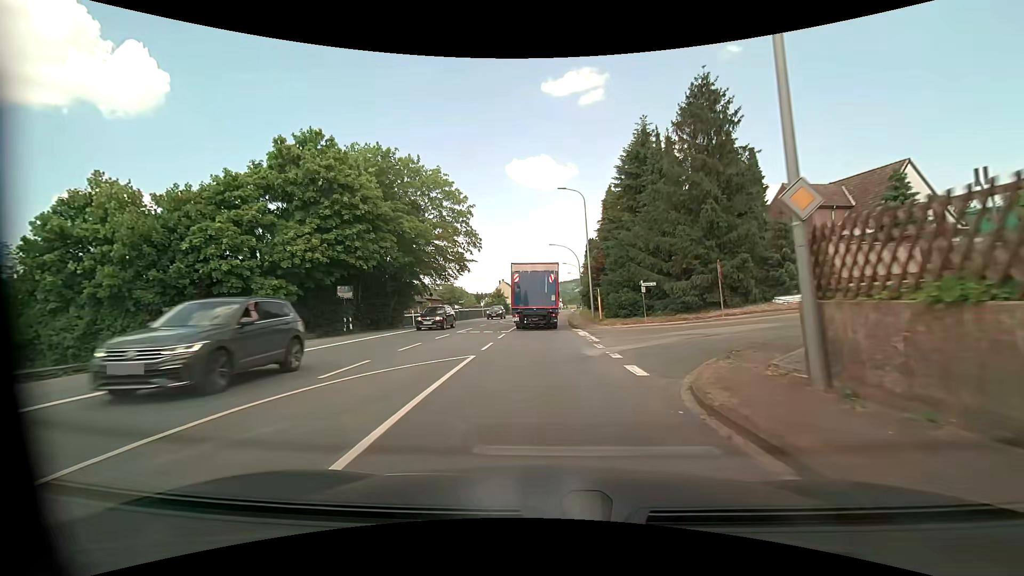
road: primary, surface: asphalt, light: Day
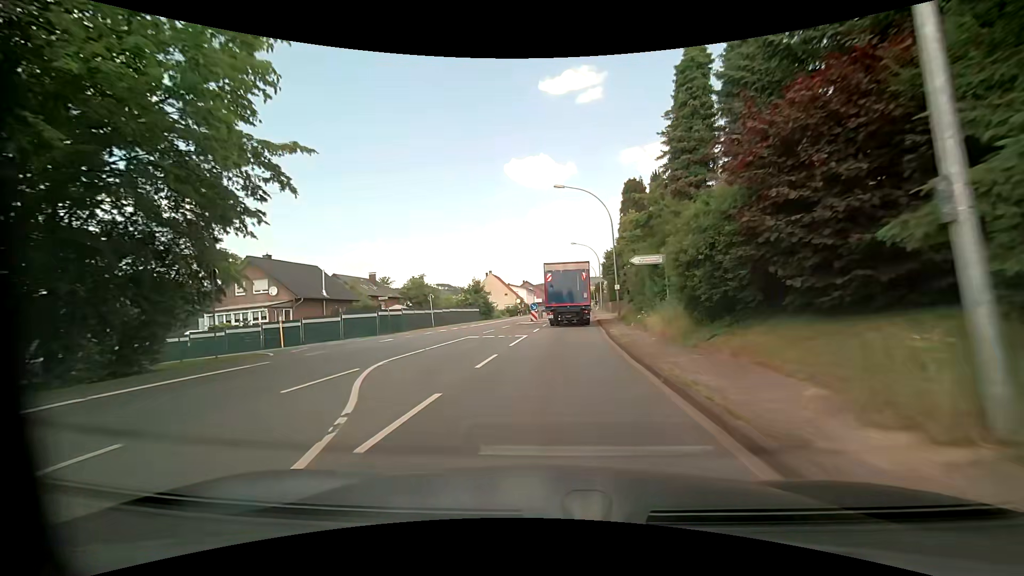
(-0.4, +33.4) m; -1°
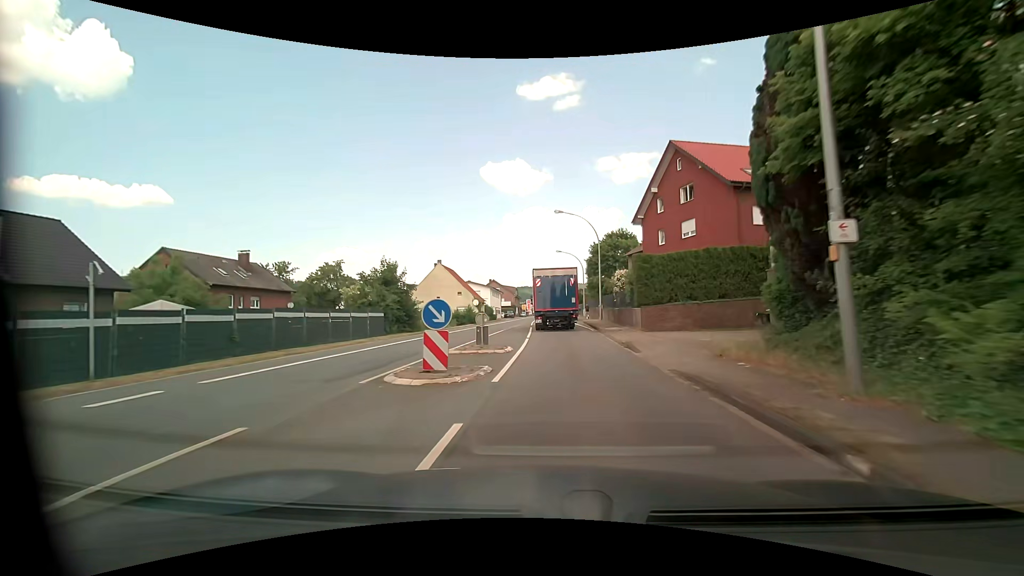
(+0.7, +28.6) m; +3°
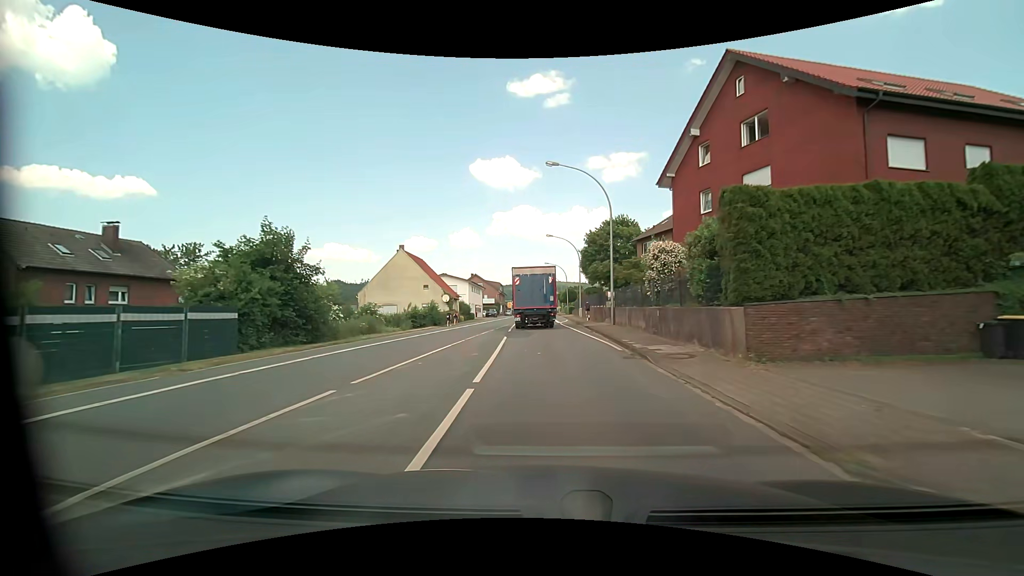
(+0.2, +14.8) m; +2°
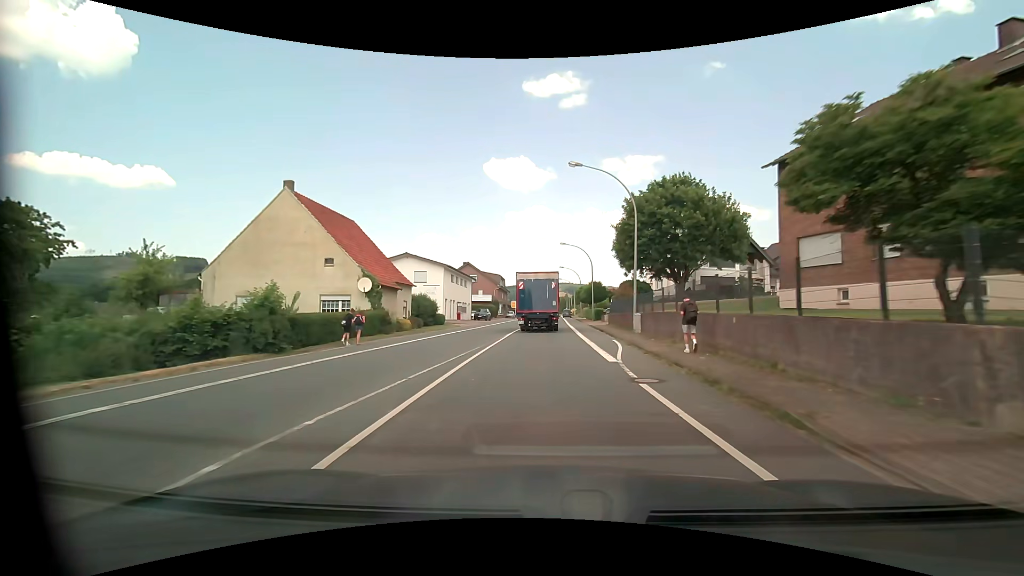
(-0.2, +30.6) m; 0°
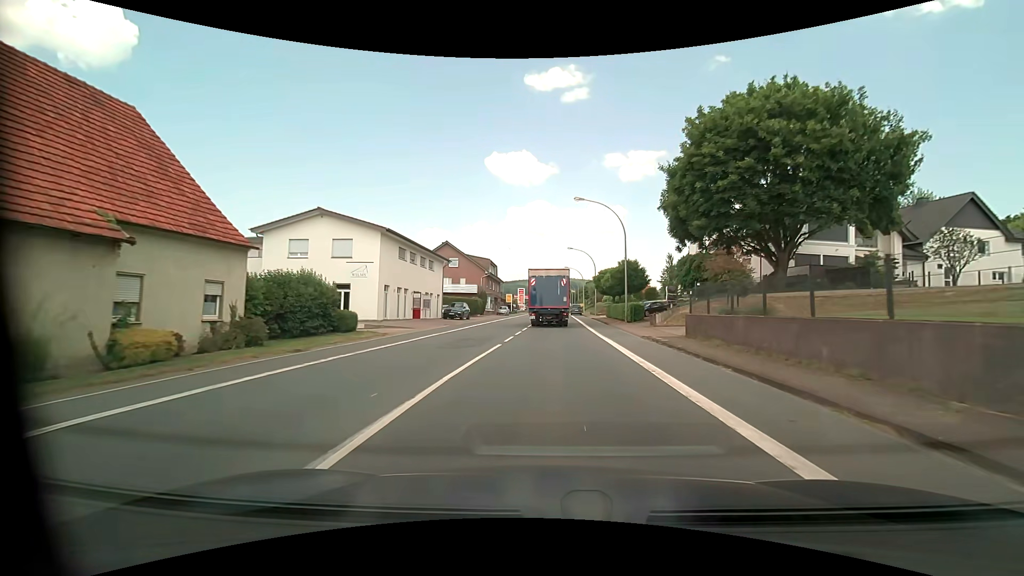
(-0.4, +23.7) m; -1°
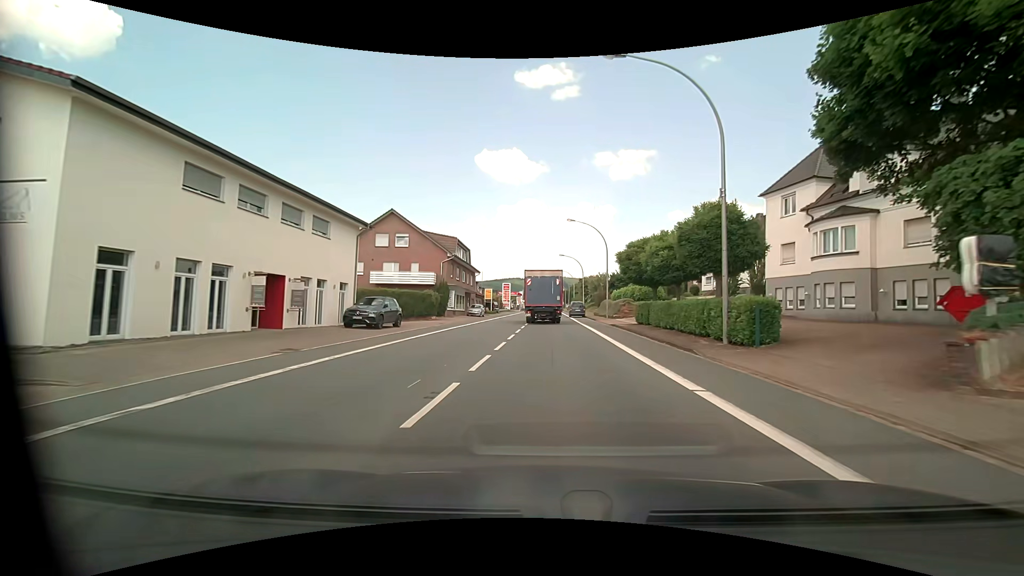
(+0.2, +22.7) m; +2°
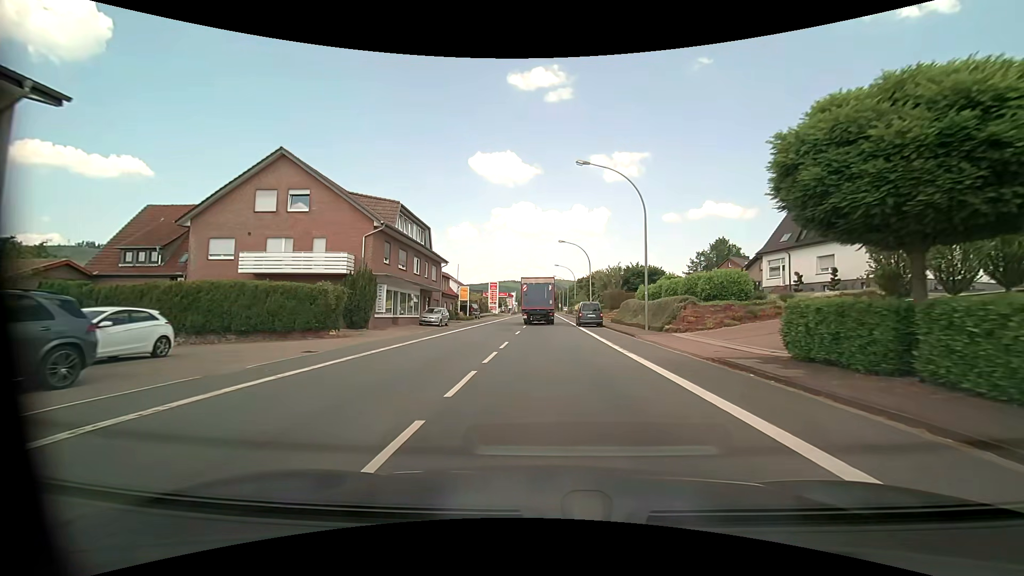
(0.0, +20.8) m; 0°
(0, +10) (0, +20) (0, +30) (0, +40) (0, +50) (0, +60) (0, +70) (0, +80) (0, +90) (0, +100) m
